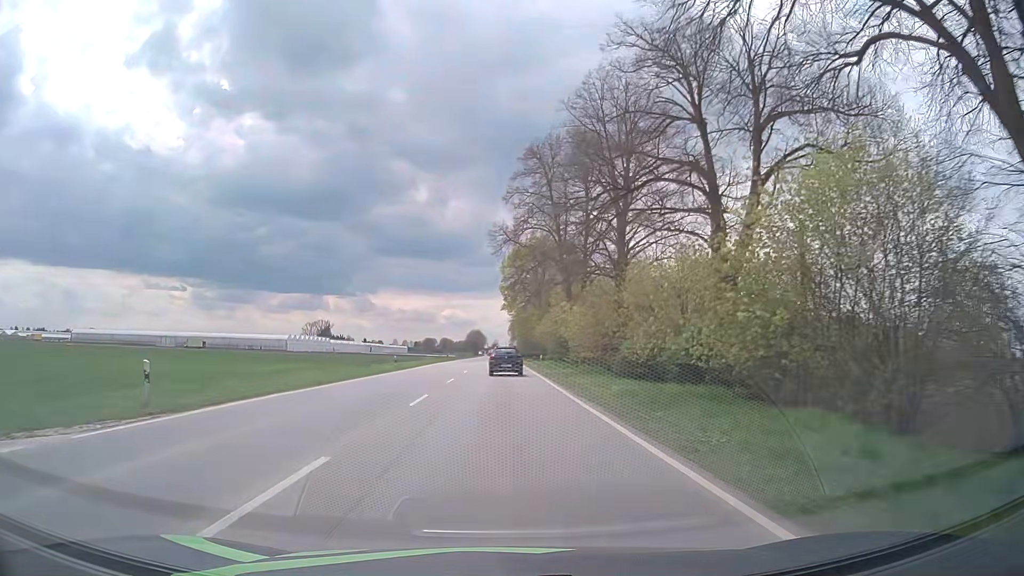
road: primary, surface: asphalt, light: Day
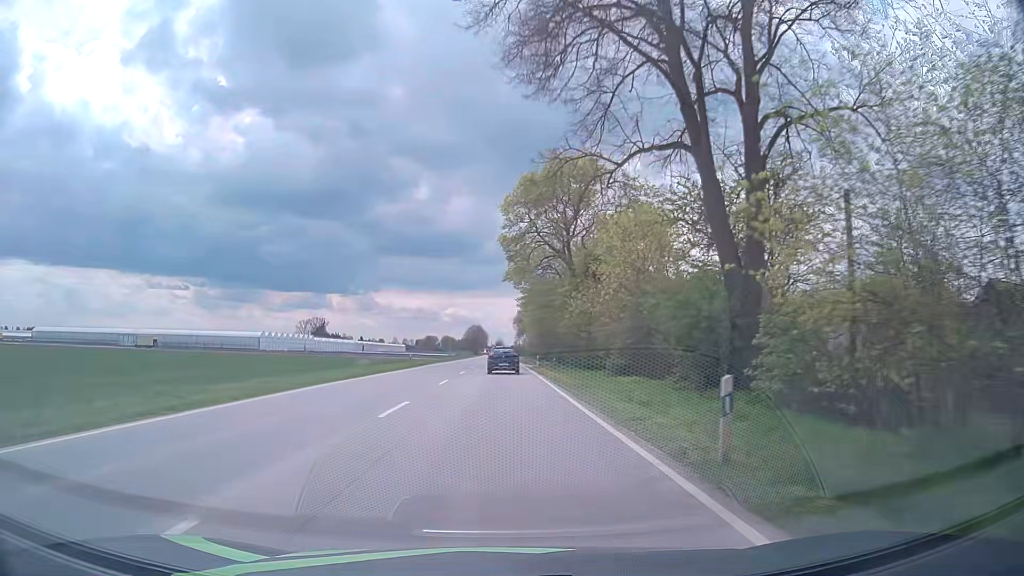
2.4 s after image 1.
(-0.3, +39.1) m; -1°
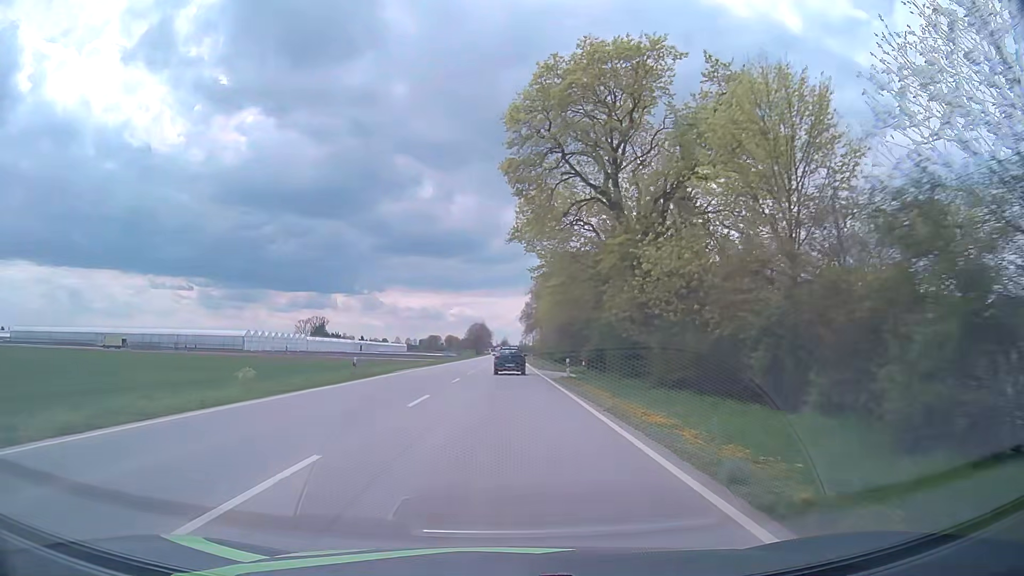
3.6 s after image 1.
(-0.1, +21.3) m; 0°
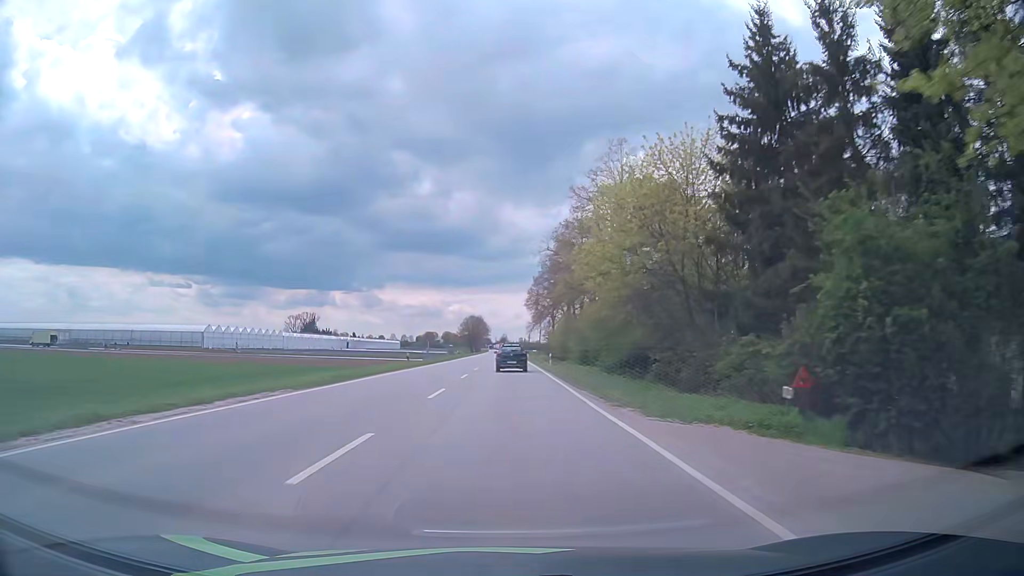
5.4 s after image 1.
(-0.2, +33.9) m; -1°
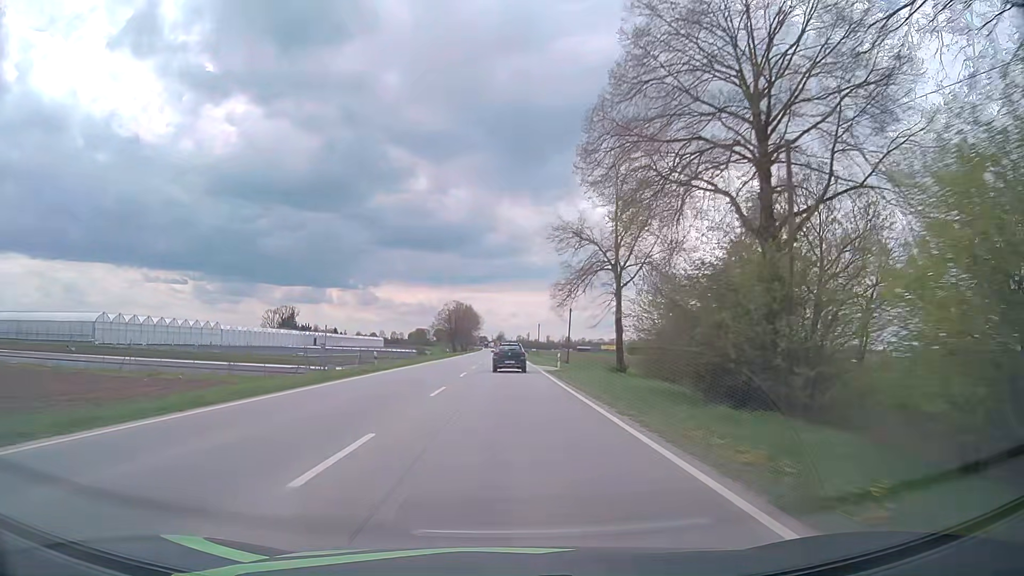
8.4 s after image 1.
(+0.8, +60.1) m; +1°
(0, +10) (0, +20) (0, +30) (0, +40) (0, +50) (0, +60) (0, +70) (-1, +80) (-1, +90) (-1, +100) m
